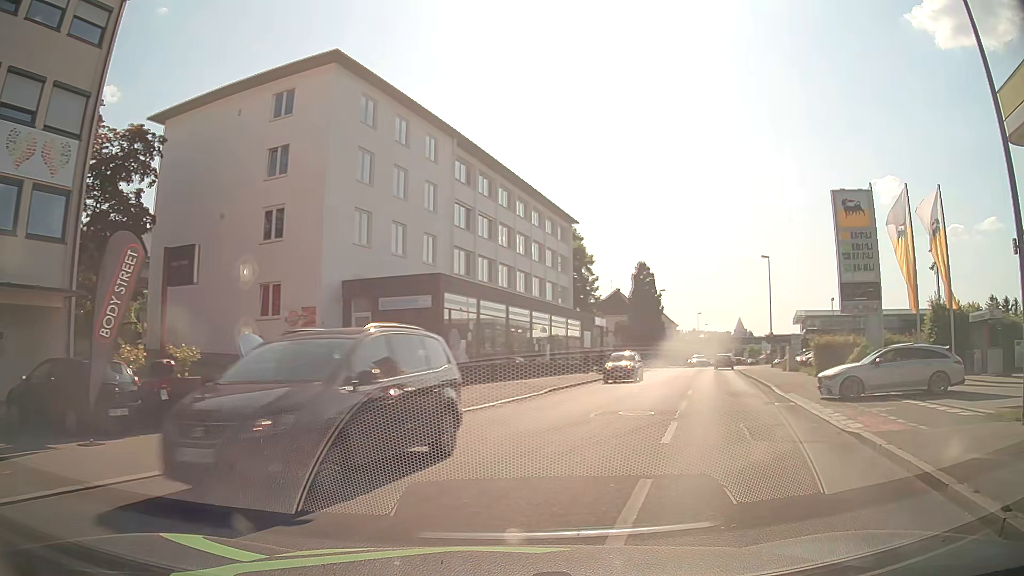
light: Day
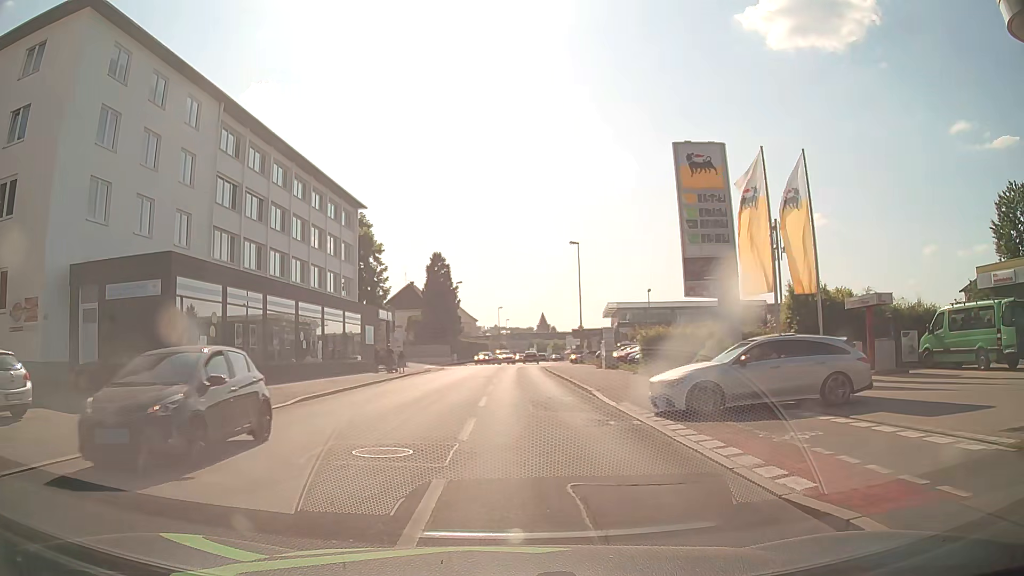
(+1.5, +6.2) m; +17°
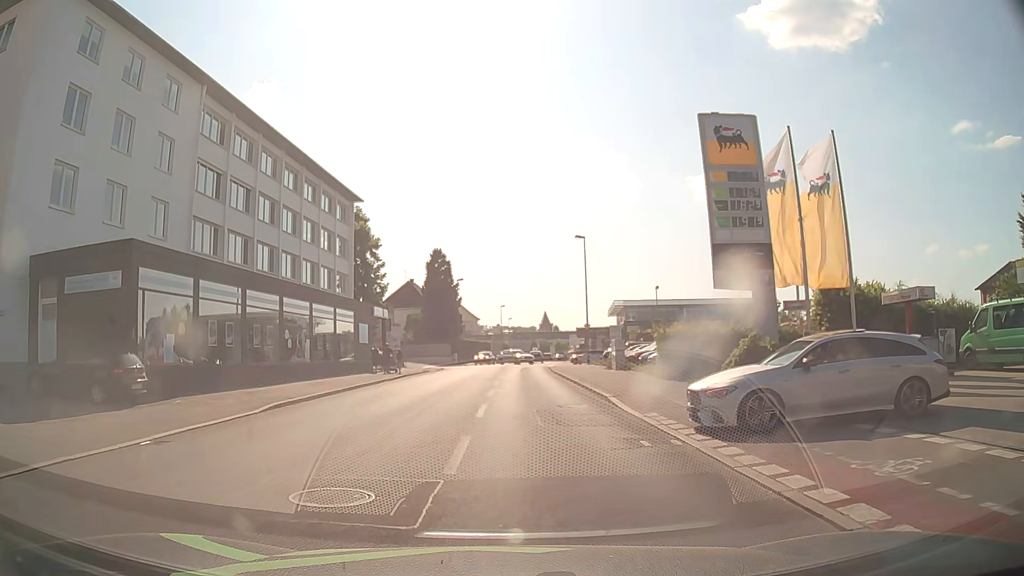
(0.0, +2.8) m; +1°
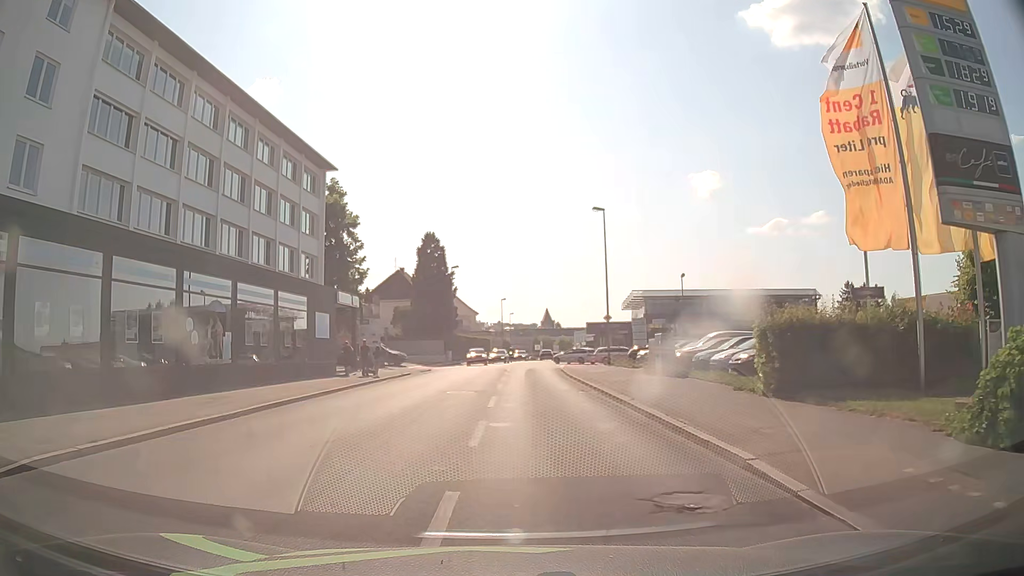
(-0.1, +10.4) m; -1°
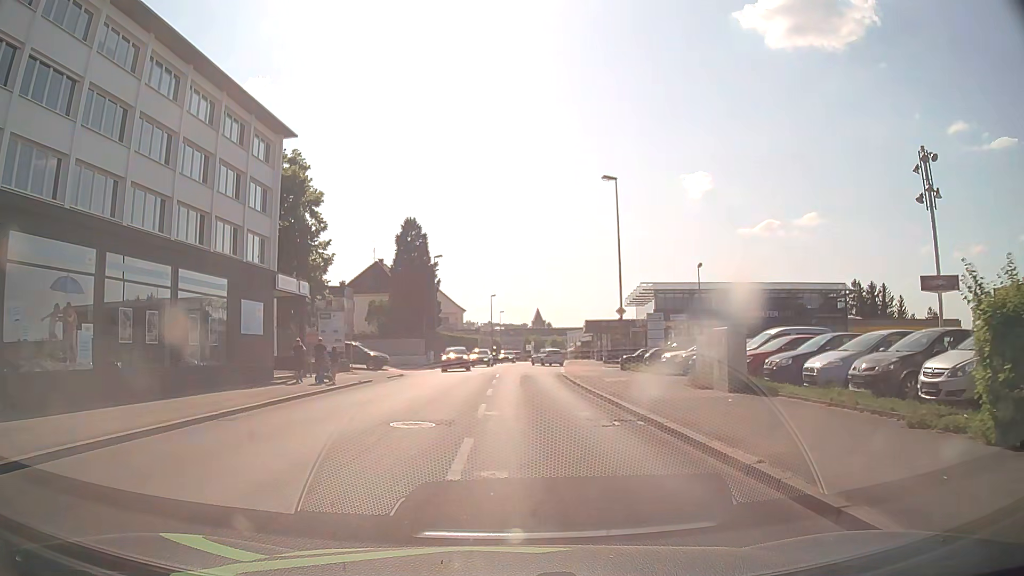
(+0.1, +8.5) m; +1°
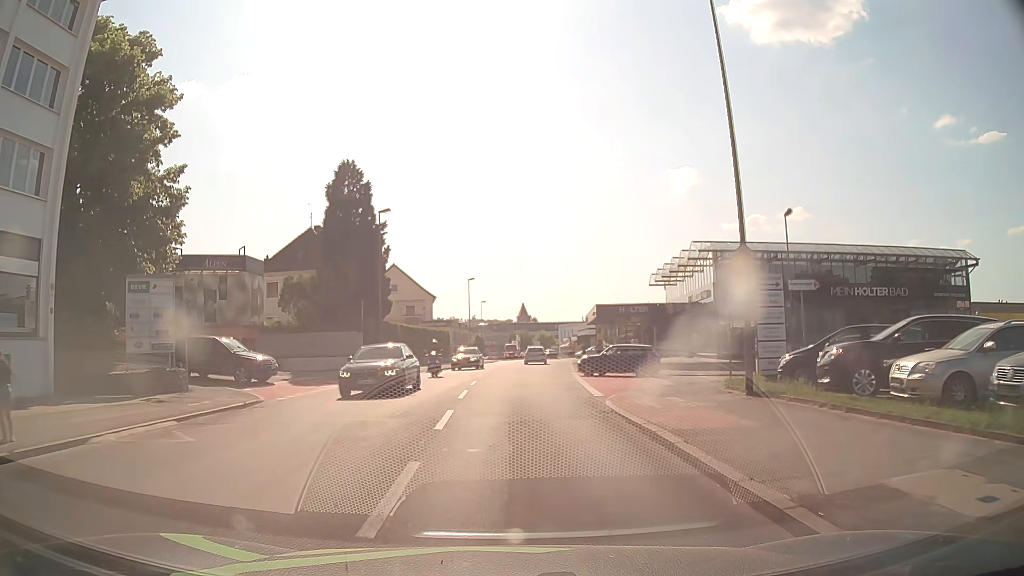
(+0.4, +20.8) m; +2°
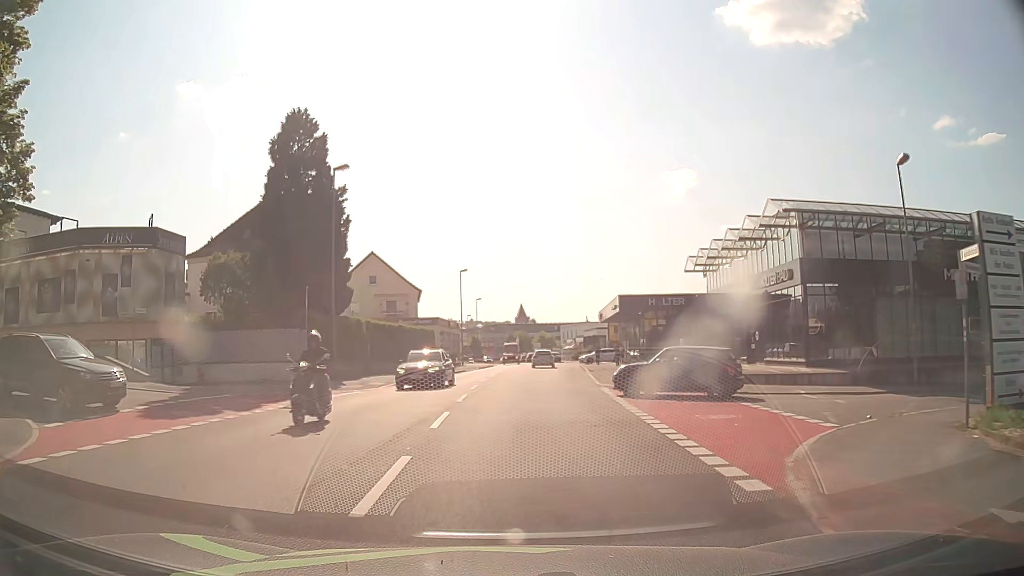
(0.0, +11.4) m; 0°
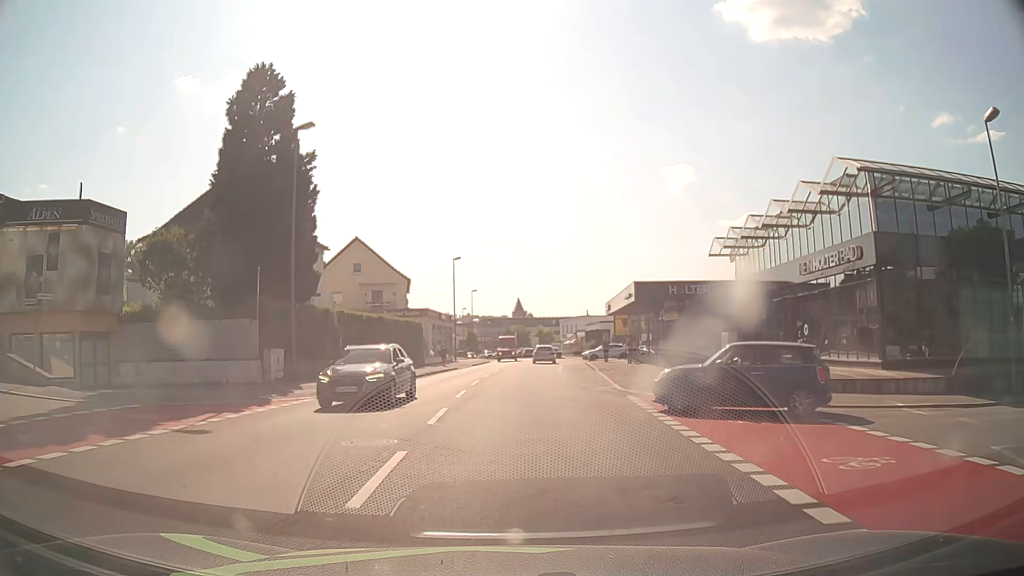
(0.0, +5.8) m; 0°
(0, +10) (0, +20) (+1, +30) (+1, +40) (+2, +50) (+2, +60) (+3, +70) (+3, +80) (+3, +90) (+3, +100) m
